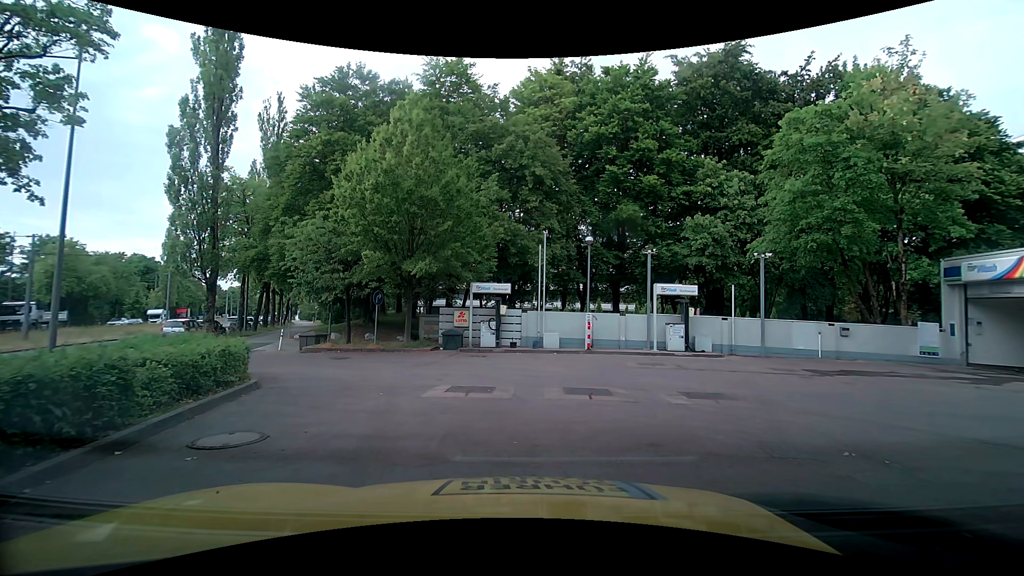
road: service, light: Day
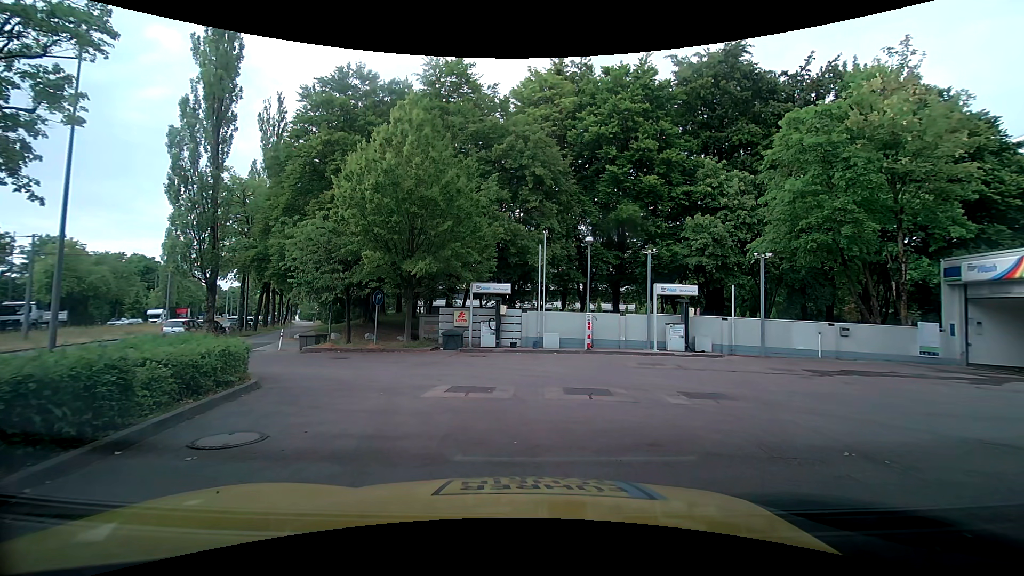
(0.0, 0.0) m; 0°
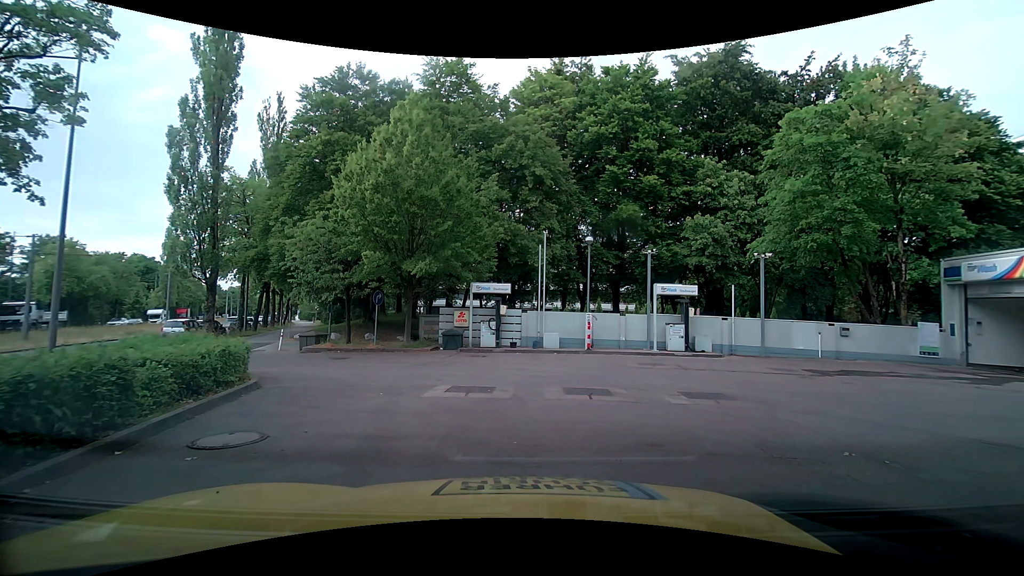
(0.0, 0.0) m; 0°
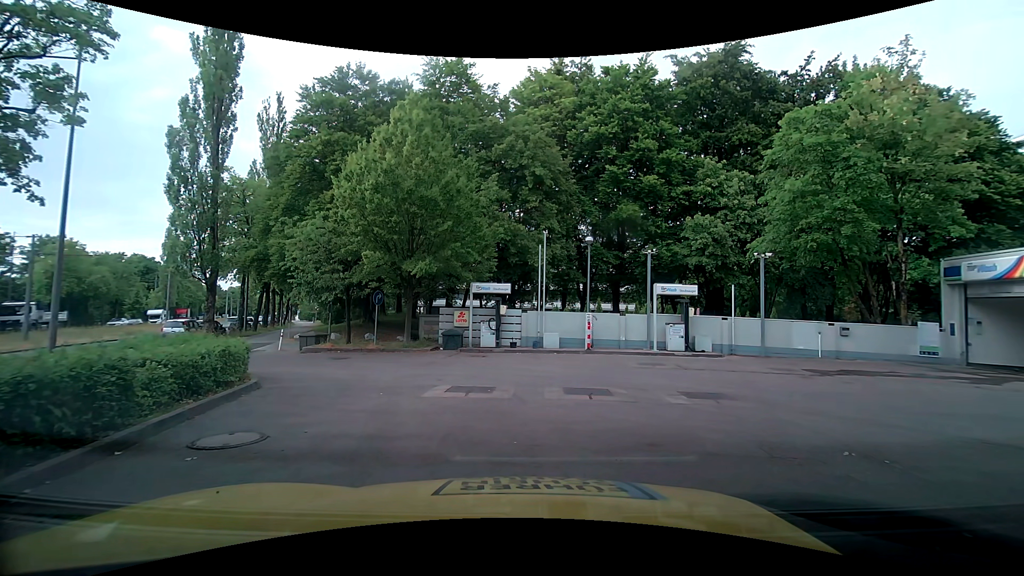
(0.0, 0.0) m; 0°
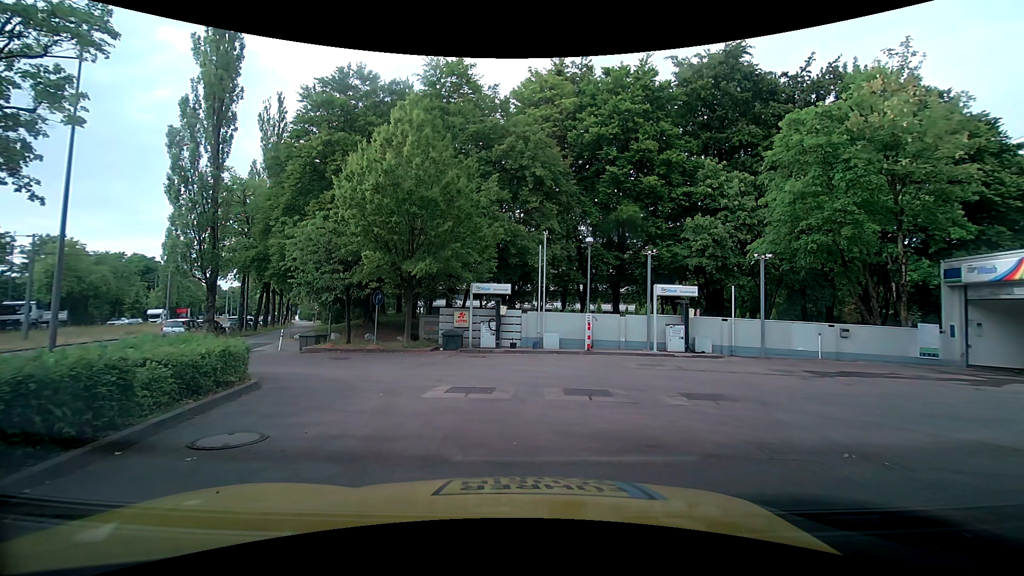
(0.0, 0.0) m; 0°
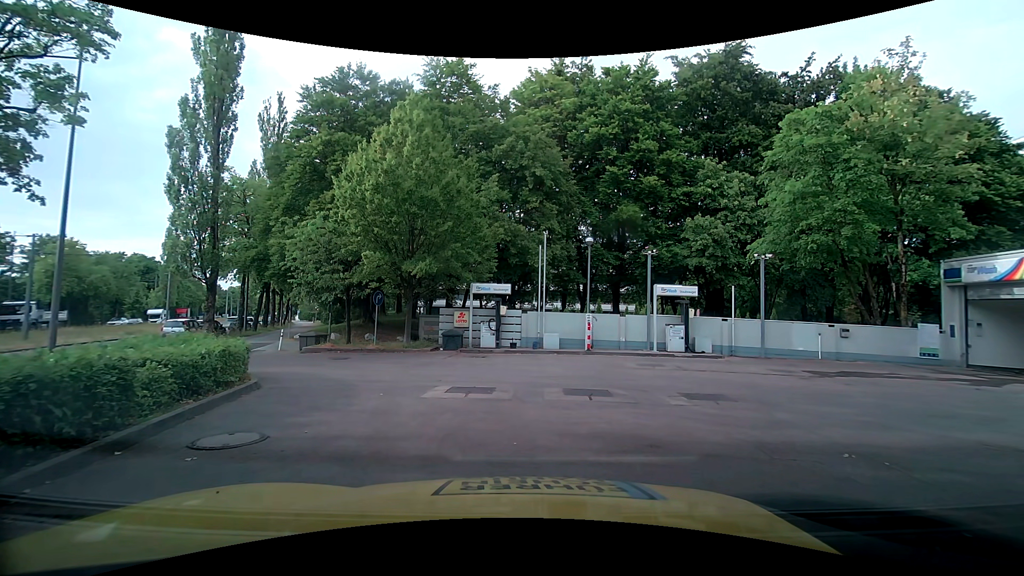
(0.0, 0.0) m; 0°
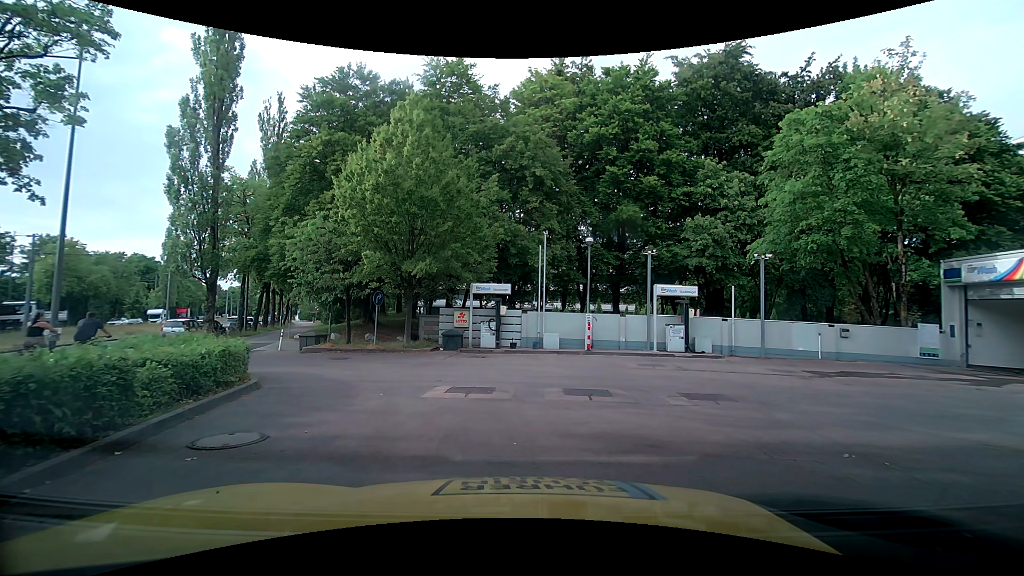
(0.0, 0.0) m; 0°
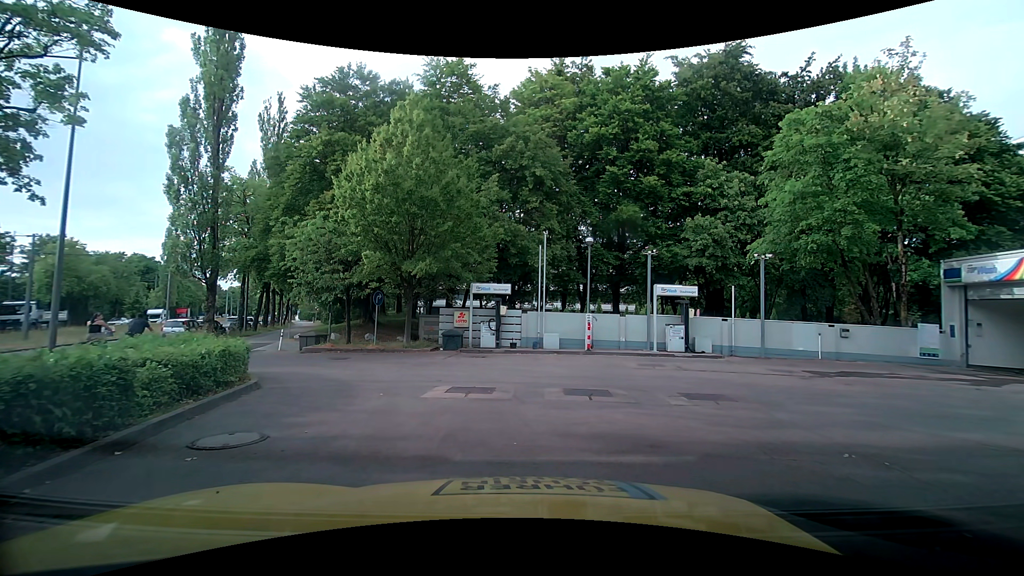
(0.0, 0.0) m; 0°
